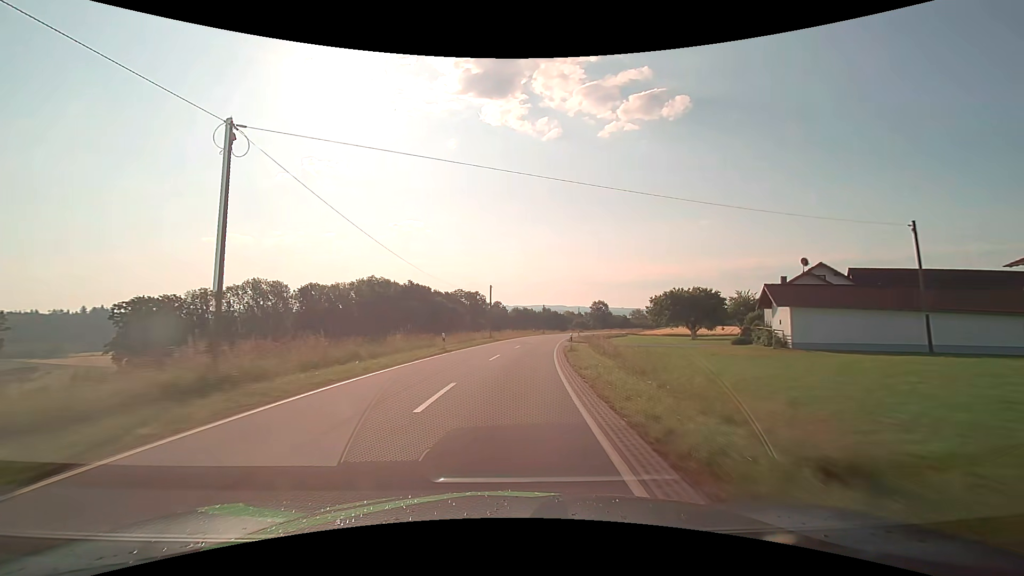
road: tertiary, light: Day
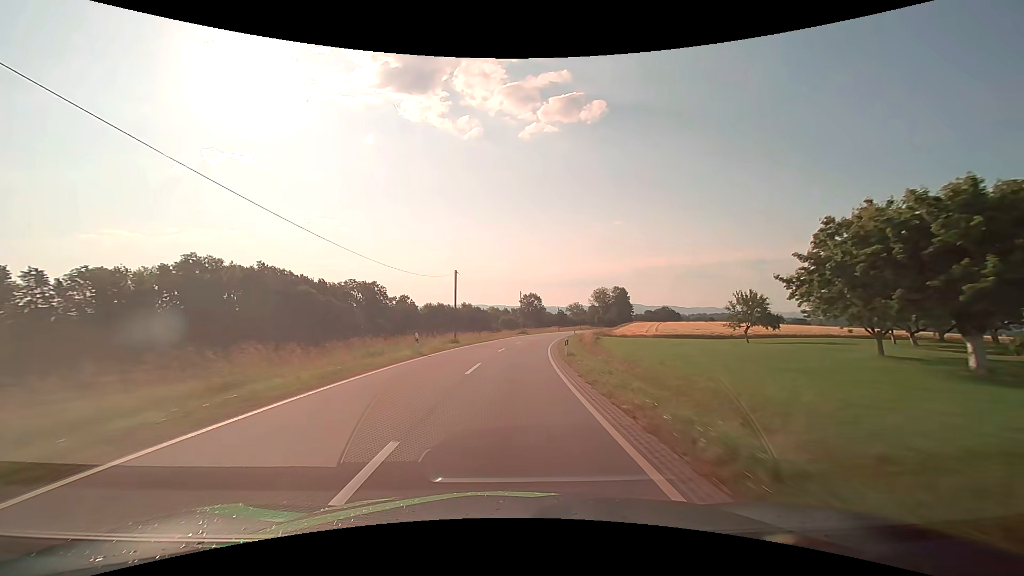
(+4.5, +54.0) m; +9°
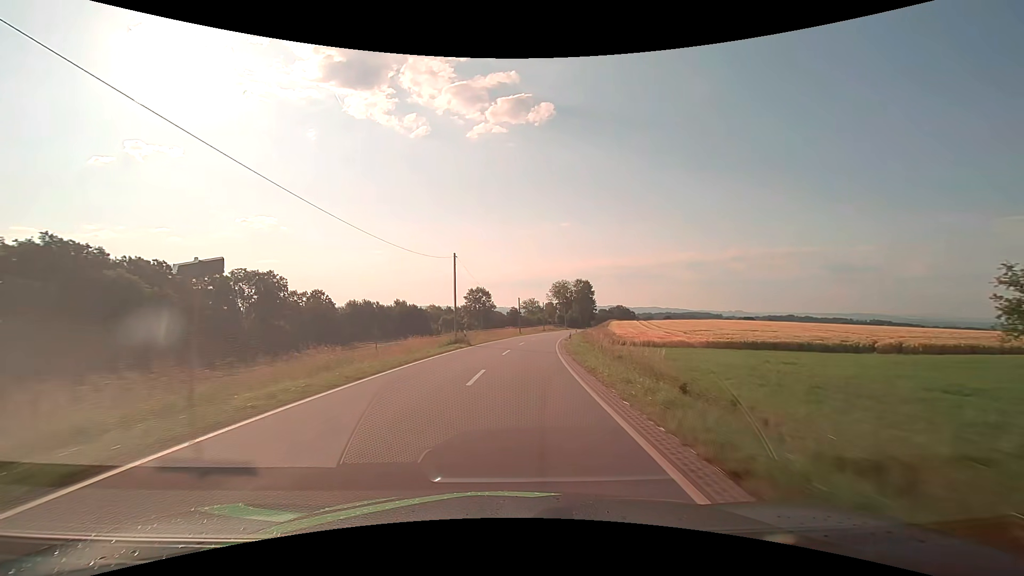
(+1.8, +38.9) m; +6°
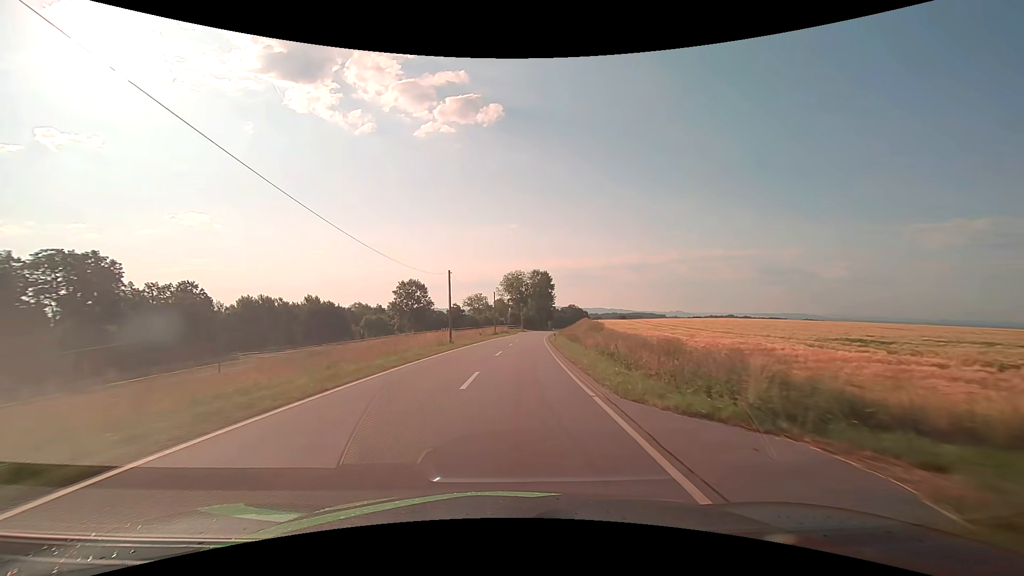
(+2.0, +36.7) m; +6°
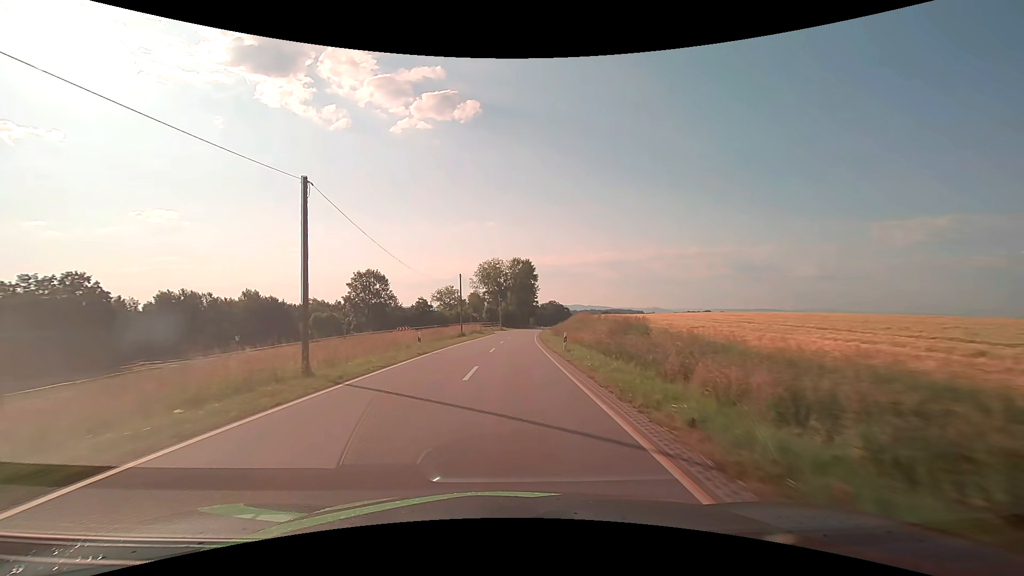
(+0.6, +22.7) m; +3°
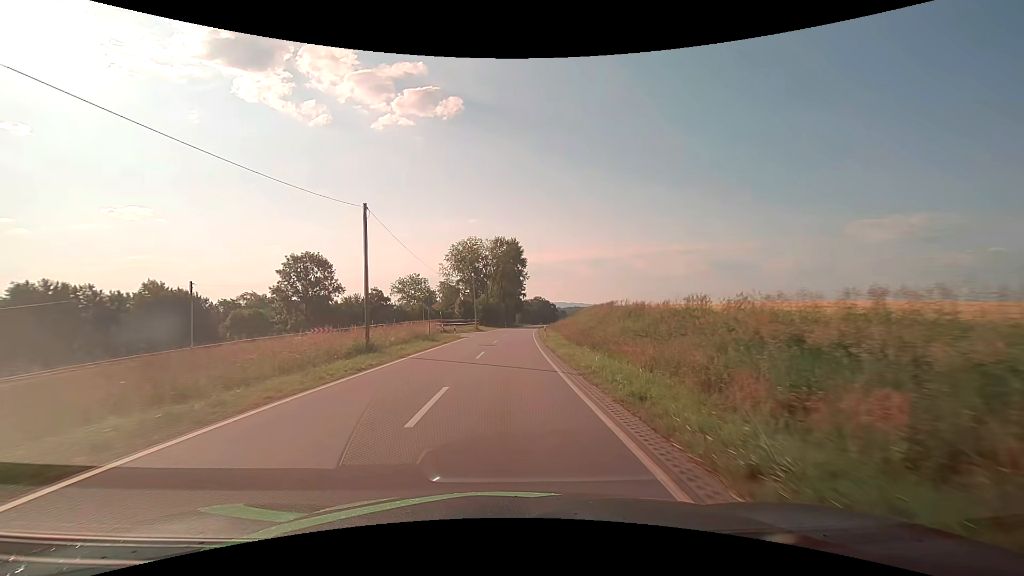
(+0.5, +29.2) m; +2°
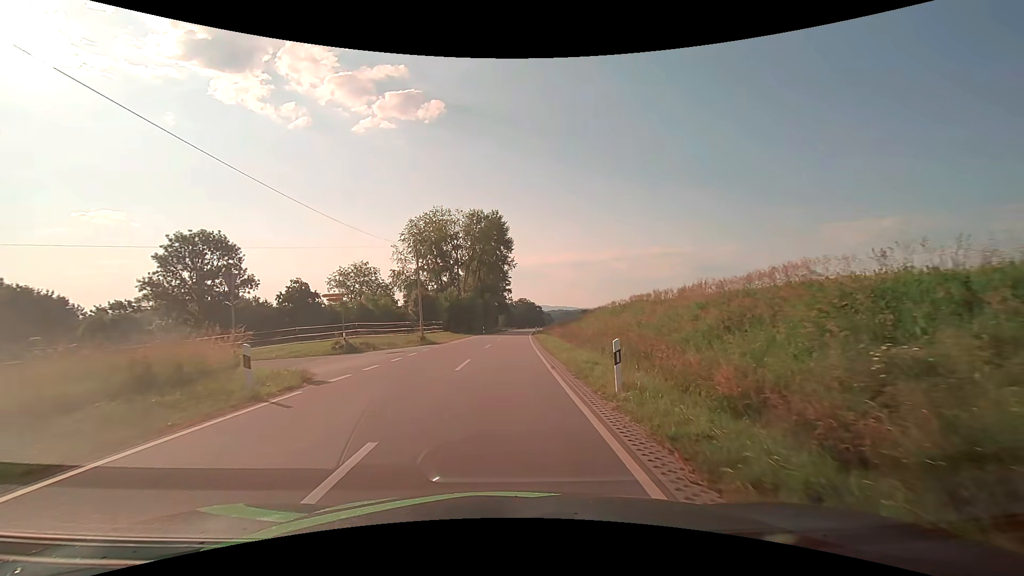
(+0.5, +28.3) m; +2°
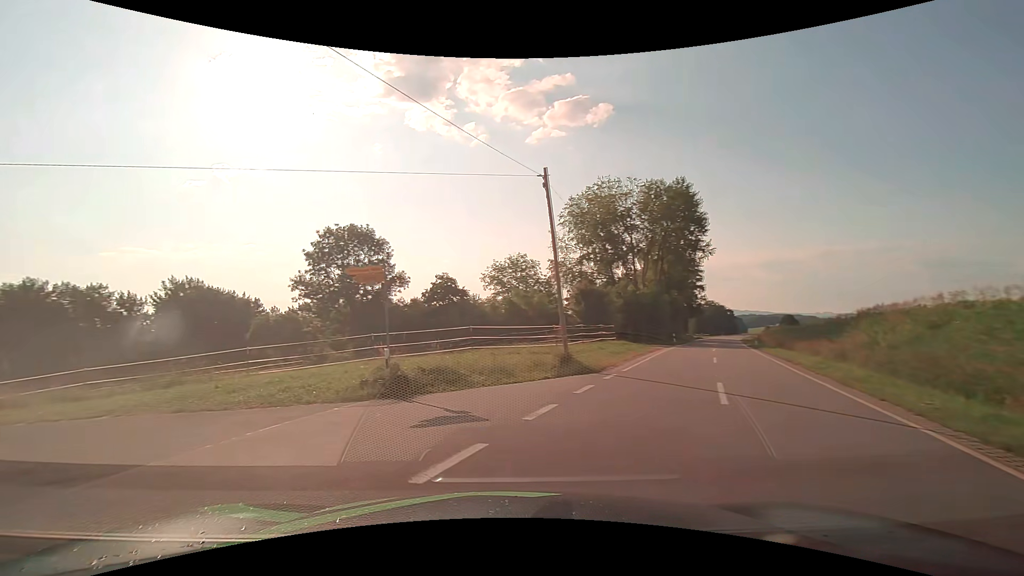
(-0.9, +16.1) m; -20°
